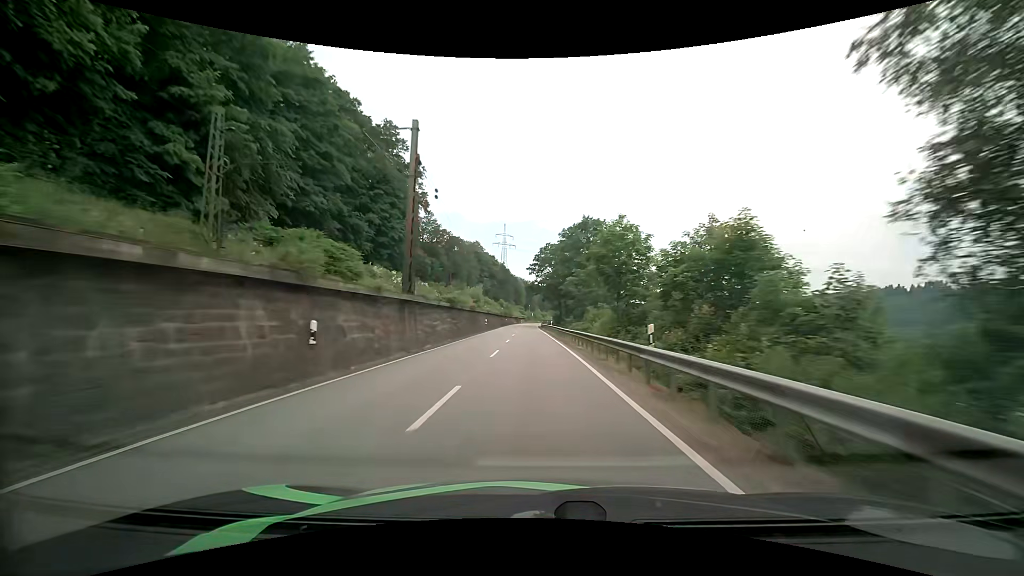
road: primary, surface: asphalt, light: Day
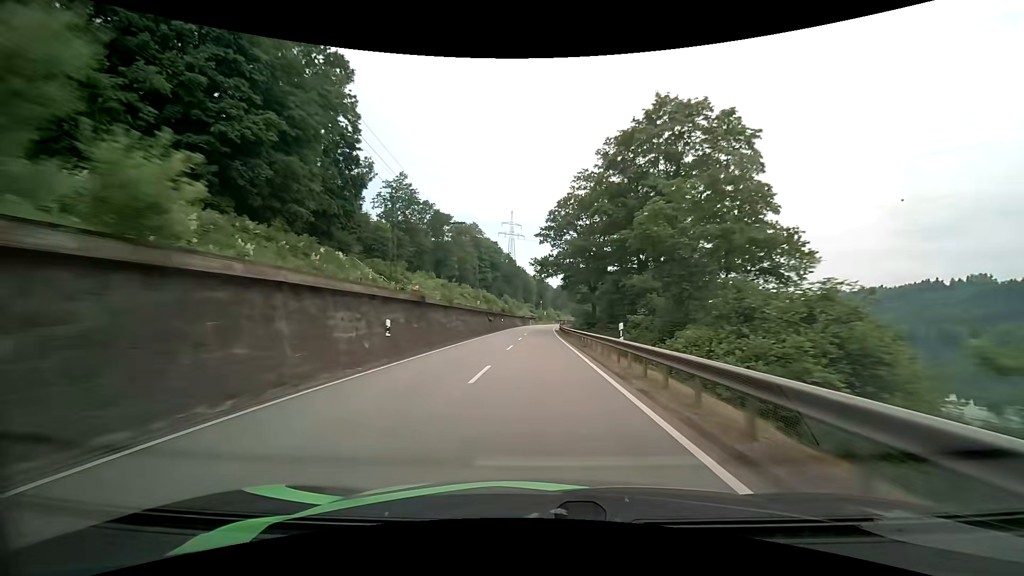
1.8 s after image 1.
(-0.8, +43.5) m; -2°
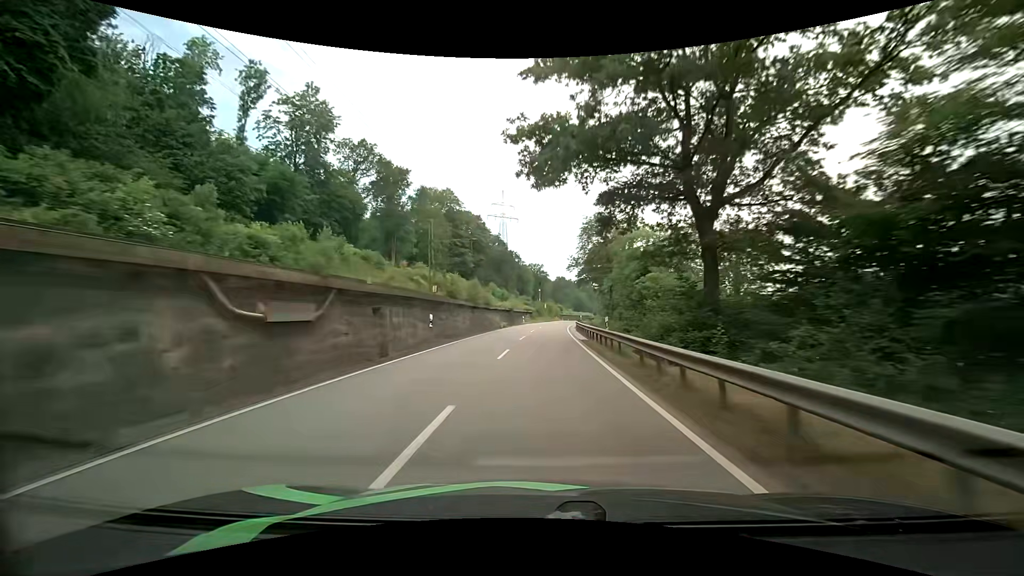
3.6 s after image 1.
(+0.2, +42.8) m; 0°
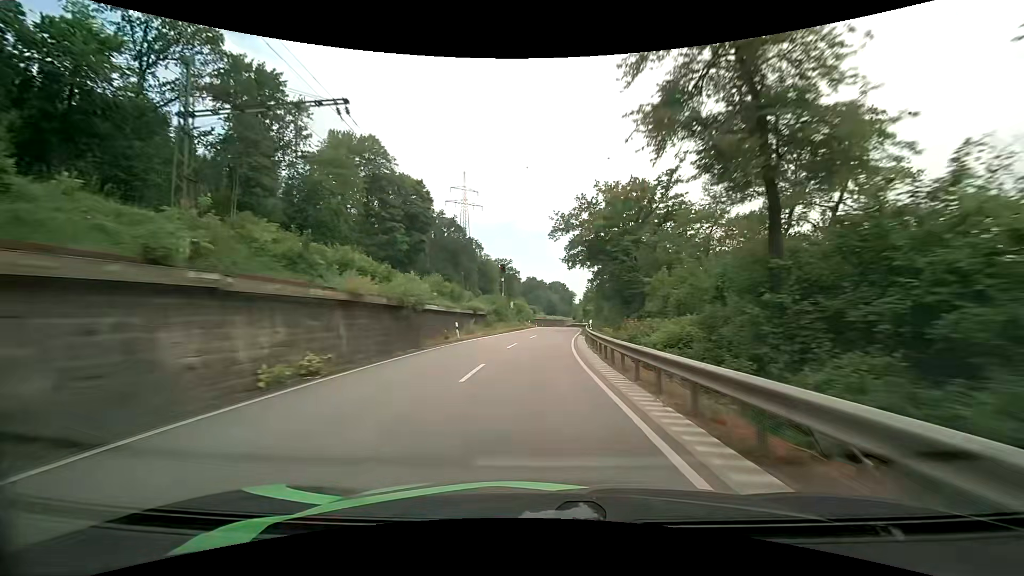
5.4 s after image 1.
(+1.0, +40.3) m; +3°
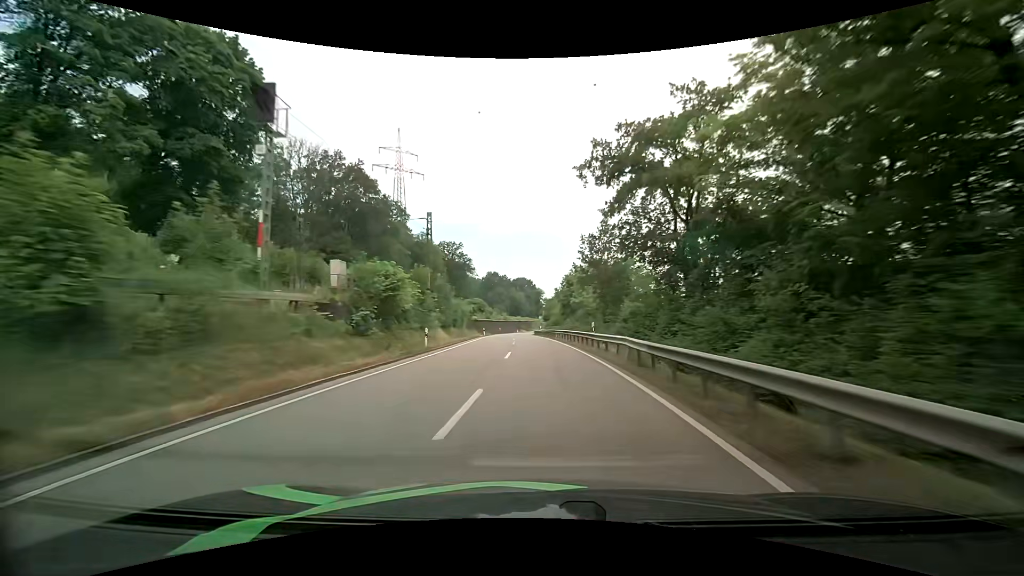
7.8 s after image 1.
(+2.3, +52.4) m; +4°
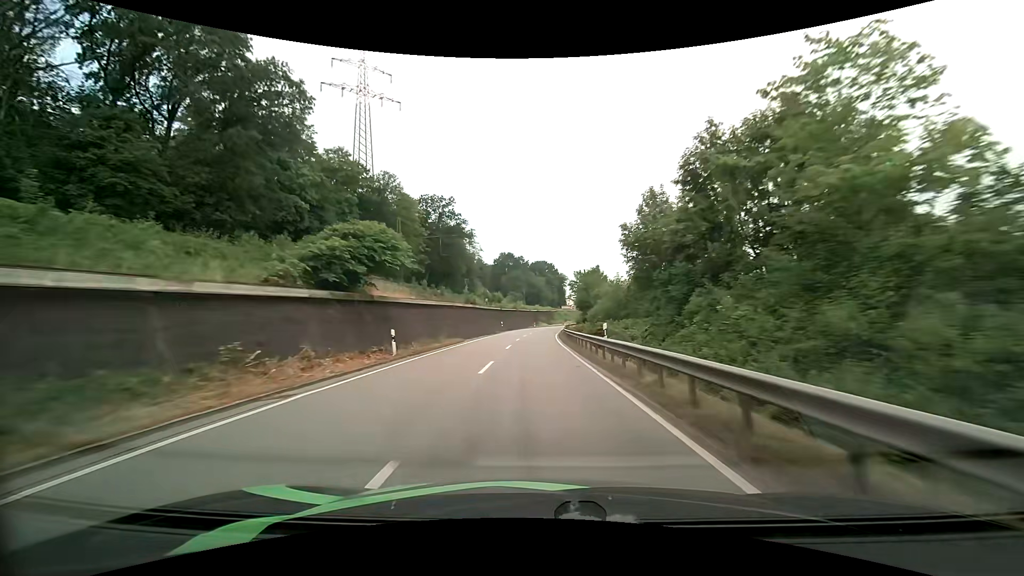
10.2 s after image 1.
(-1.4, +53.1) m; -2°
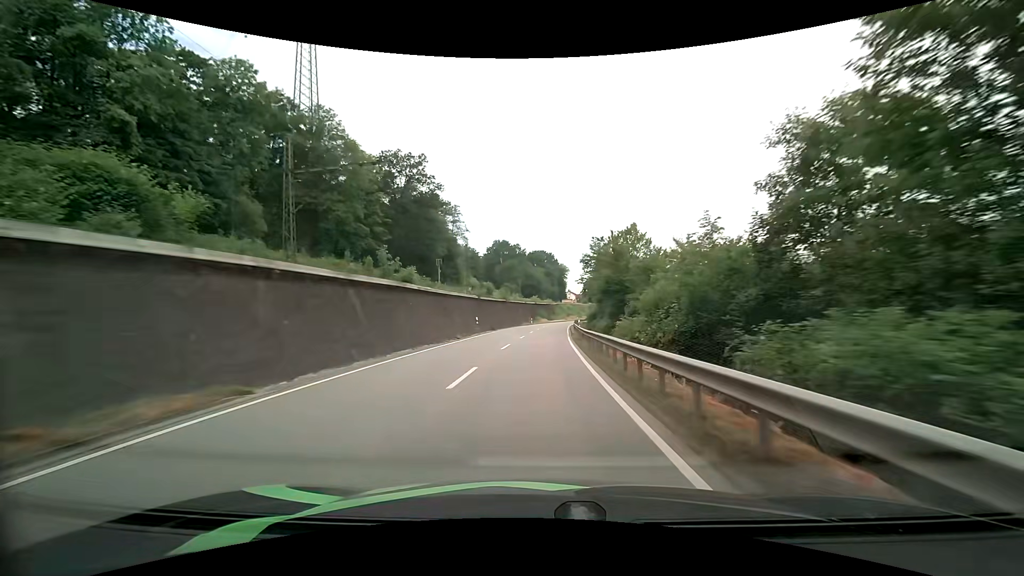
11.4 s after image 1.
(-0.2, +27.3) m; 0°
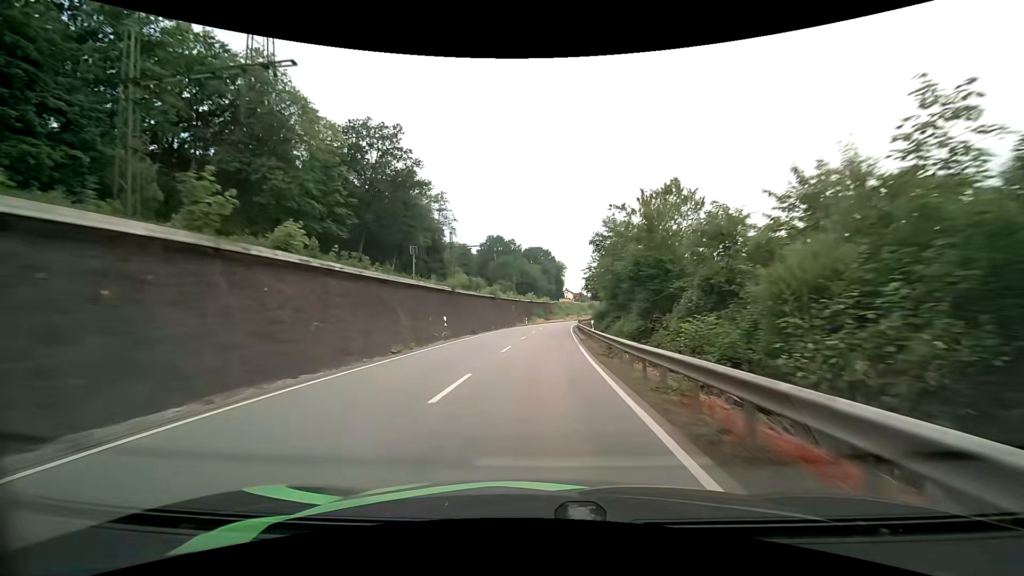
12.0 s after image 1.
(0.0, +13.5) m; 0°
(0, +10) (0, +20) (+1, +30) (+1, +40) (+2, +50) (+2, +60) (+3, +70) (+4, +80) (+6, +90) (+7, +100) m
